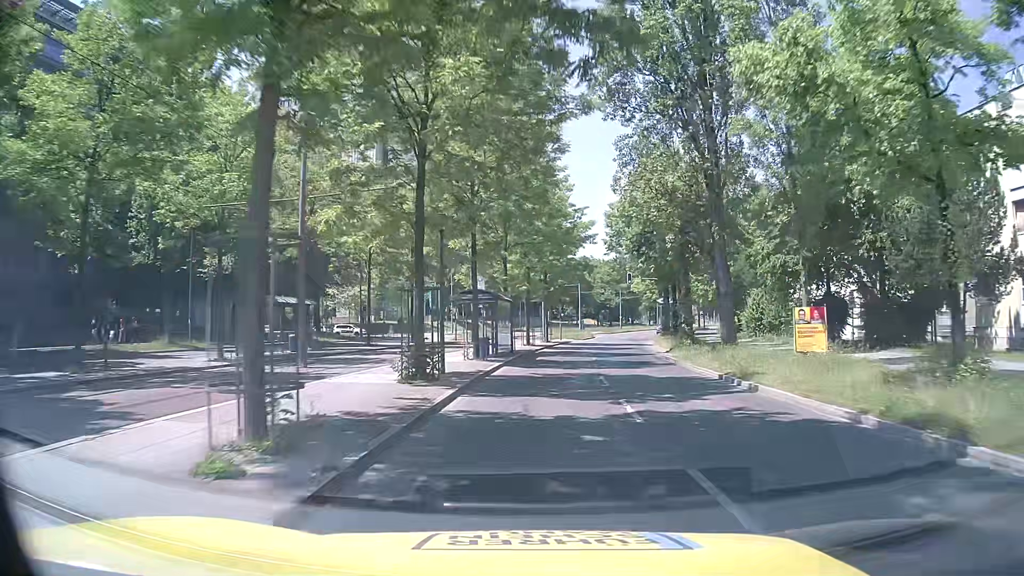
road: secondary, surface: asphalt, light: Day
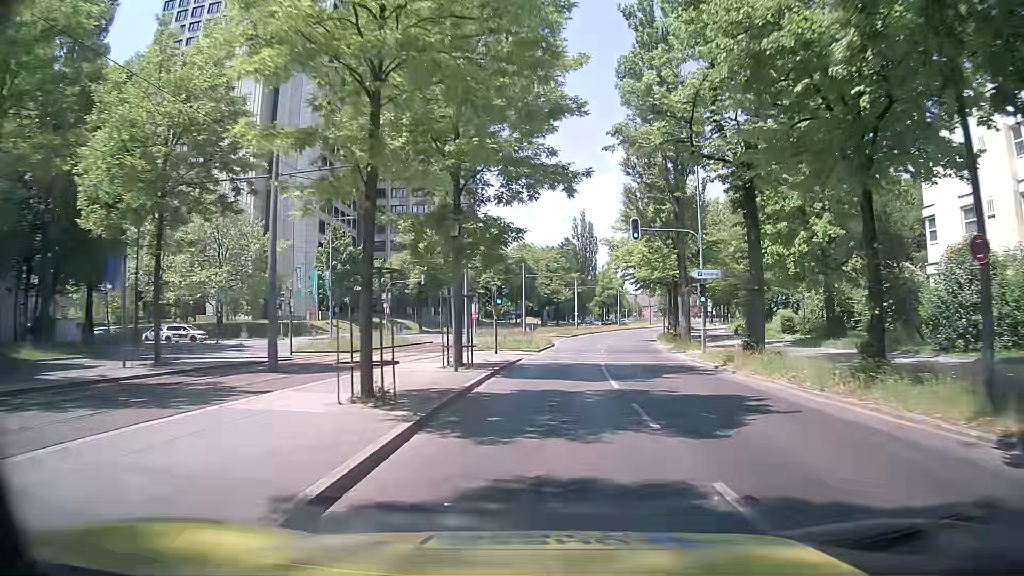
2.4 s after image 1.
(+1.4, +31.0) m; +6°
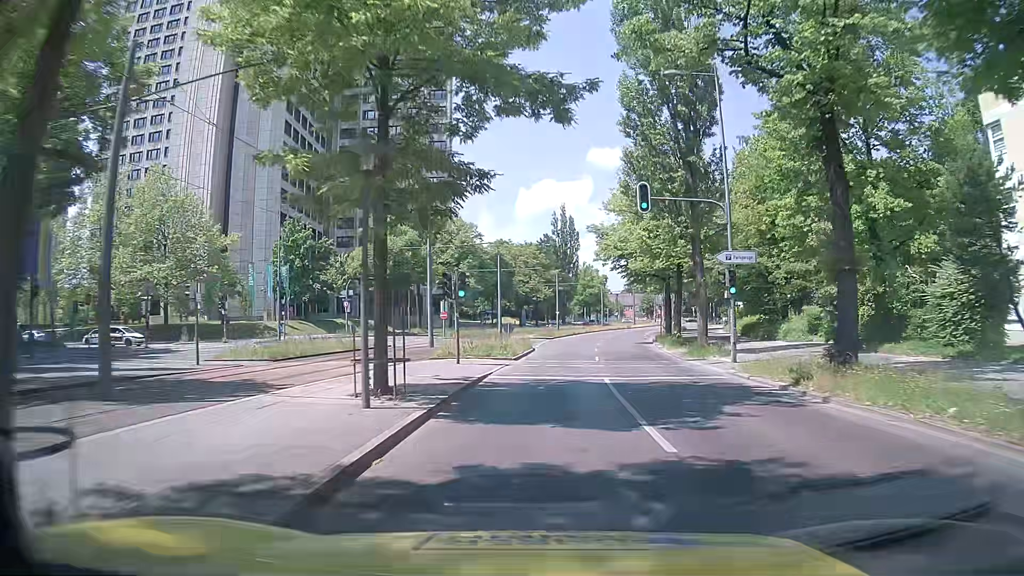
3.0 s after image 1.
(+0.1, +7.6) m; +1°
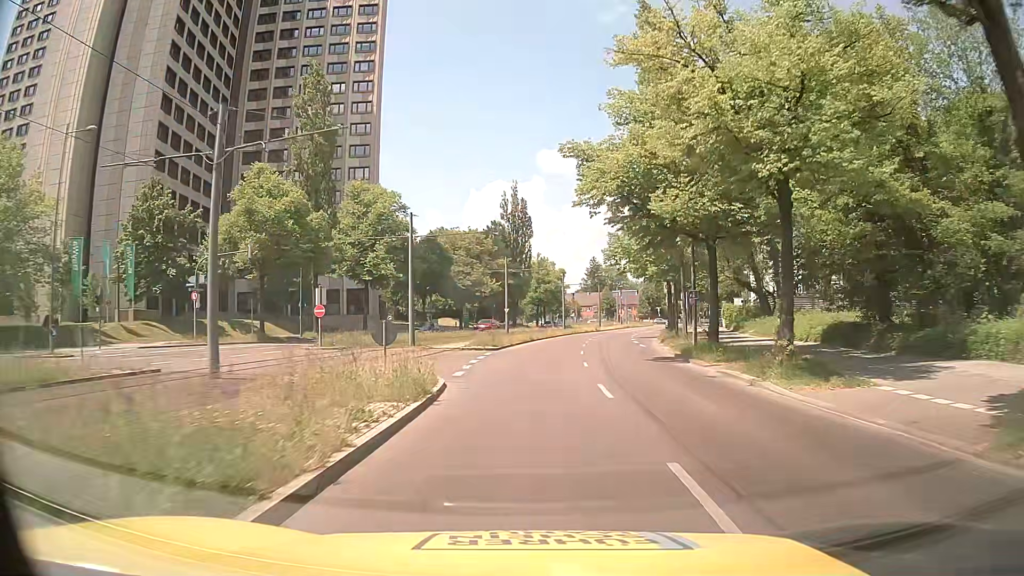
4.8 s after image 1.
(+1.1, +22.6) m; +5°
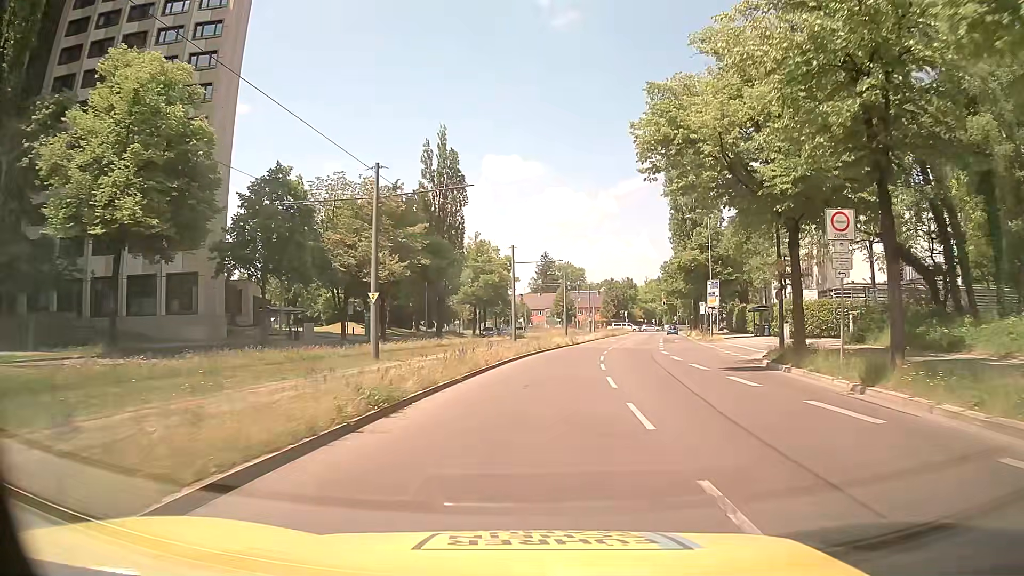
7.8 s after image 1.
(+1.1, +36.7) m; +4°
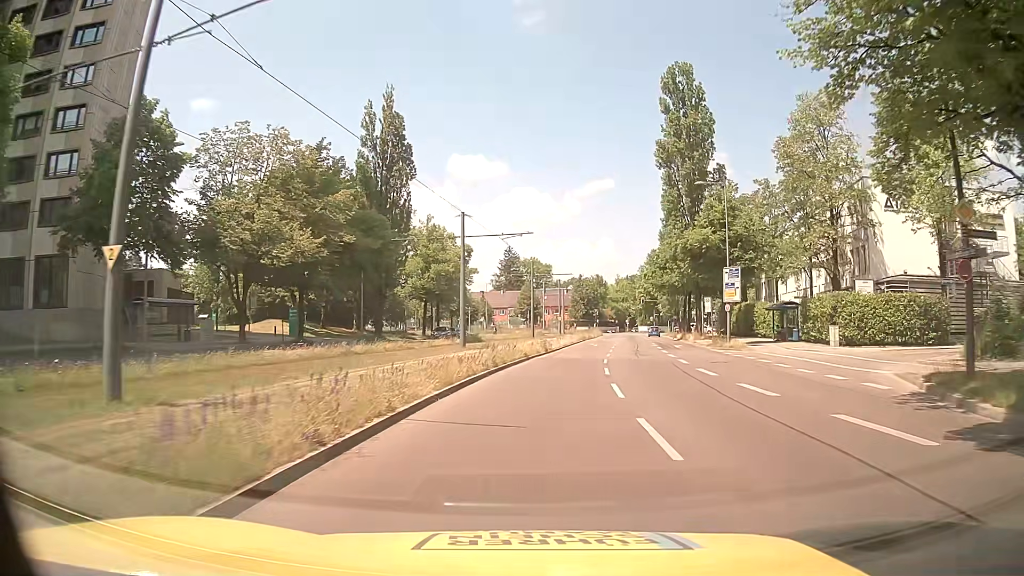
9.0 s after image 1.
(+0.4, +14.1) m; +3°
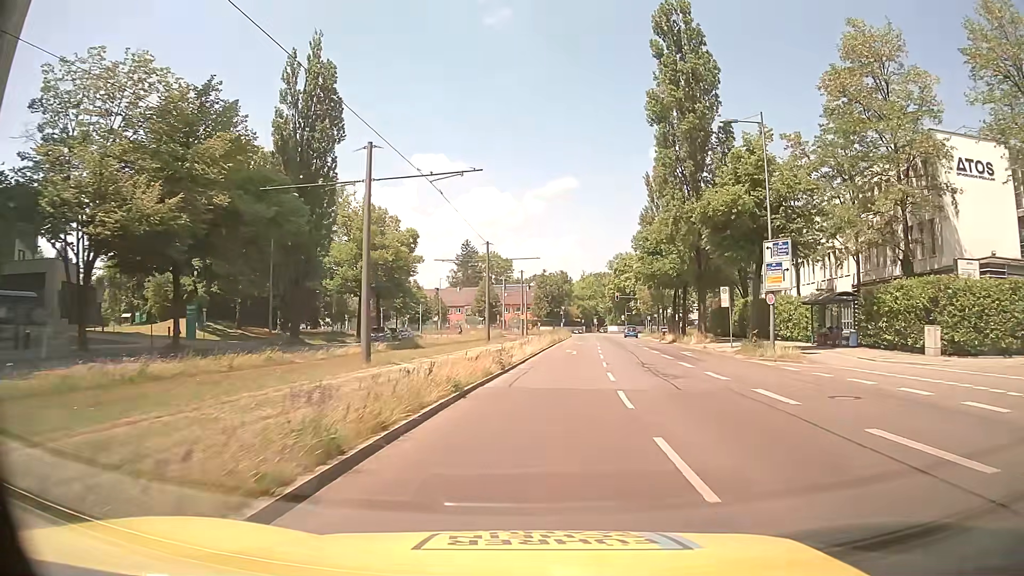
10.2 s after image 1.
(+0.4, +13.7) m; +4°
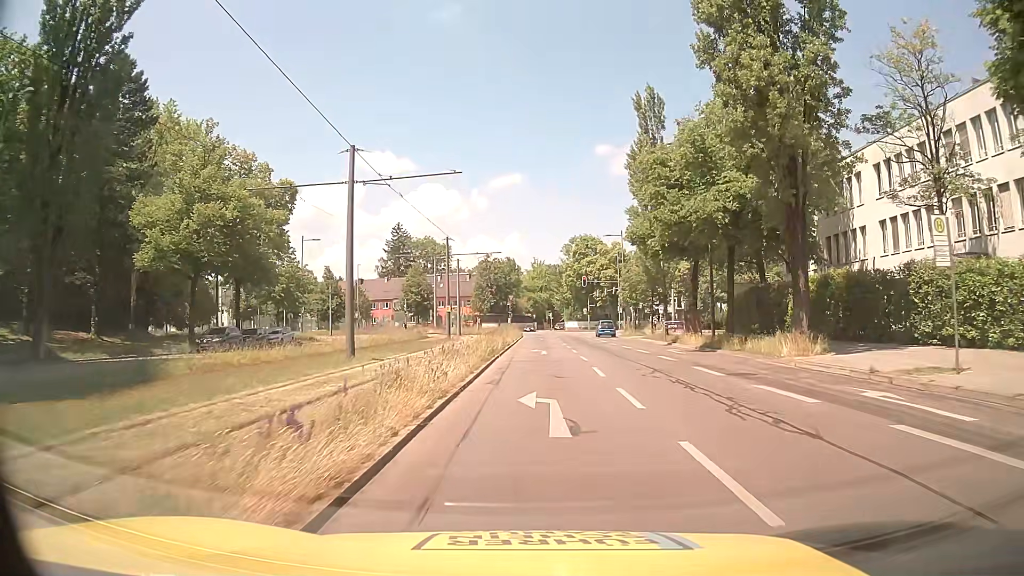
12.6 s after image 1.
(+1.1, +25.0) m; +5°
(0, +10) (0, +20) (0, +30) (+1, +40) (+1, +50) (+1, +60) (0, +70) (-1, +80) (-6, +89) (-13, +96) m
